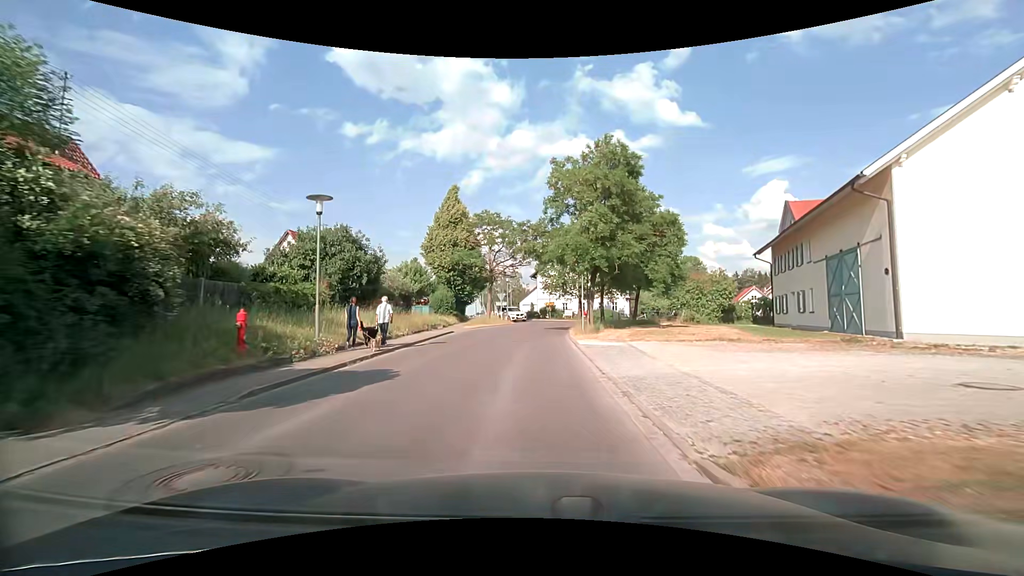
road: tertiary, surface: asphalt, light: Day
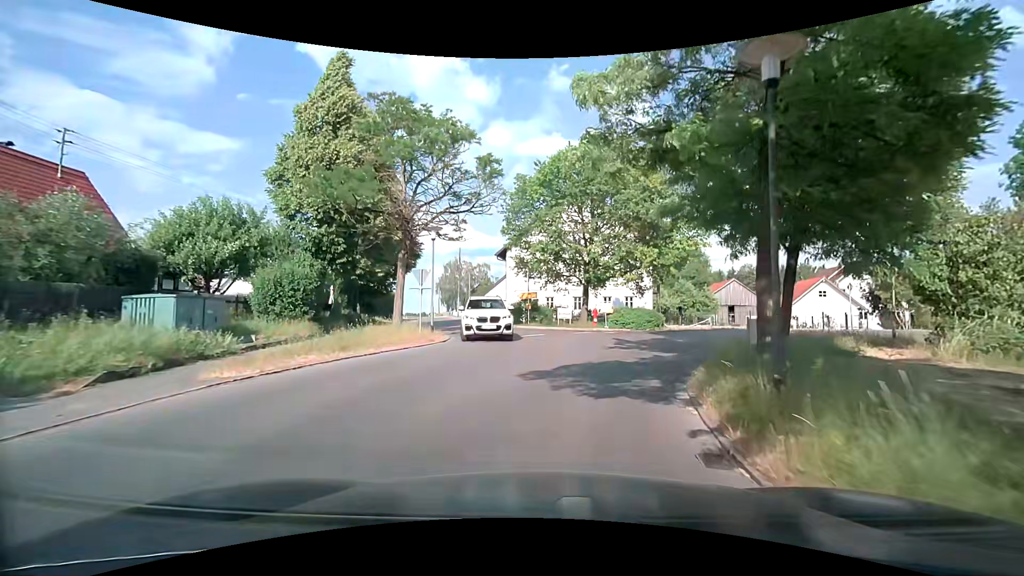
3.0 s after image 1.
(0.0, +27.5) m; +2°
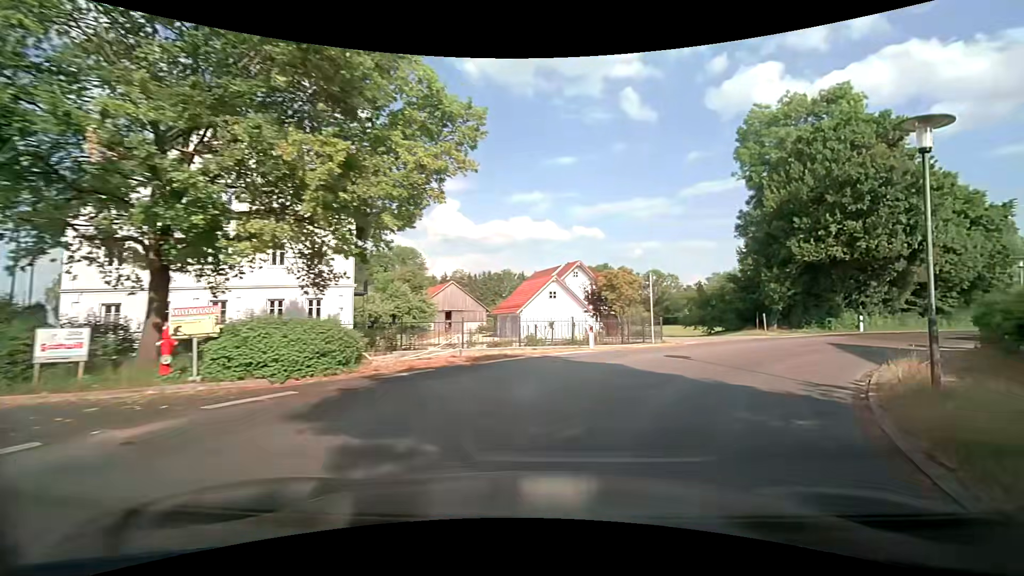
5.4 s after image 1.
(+3.6, +17.2) m; +31°
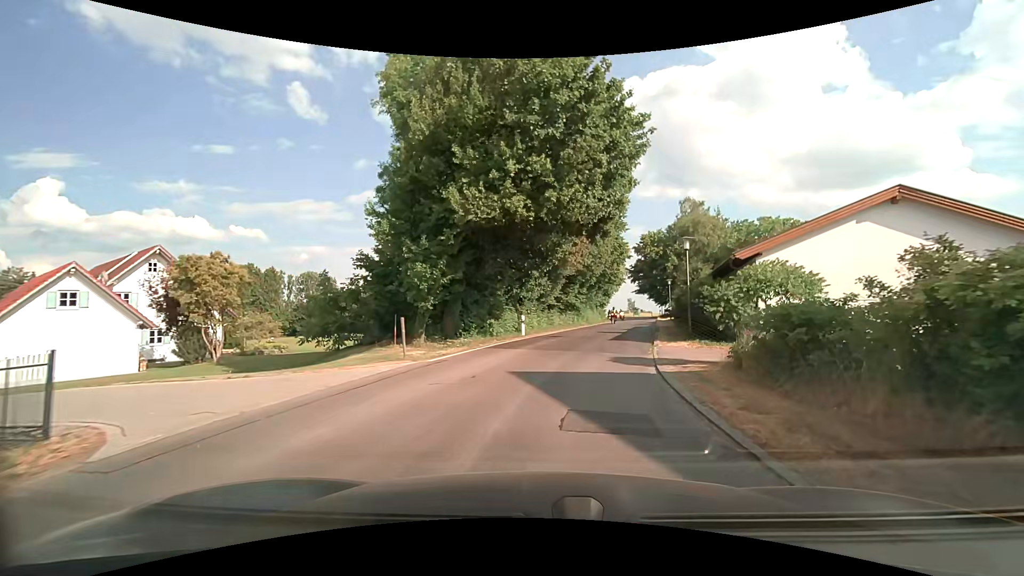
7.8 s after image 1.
(+5.7, +14.2) m; +38°
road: unclassified
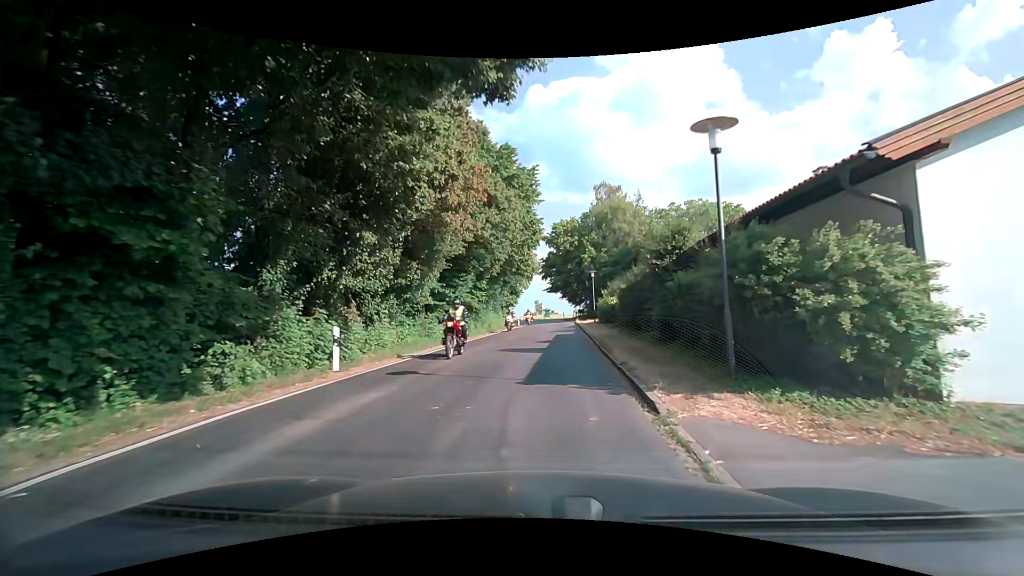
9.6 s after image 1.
(+1.6, +14.3) m; +11°
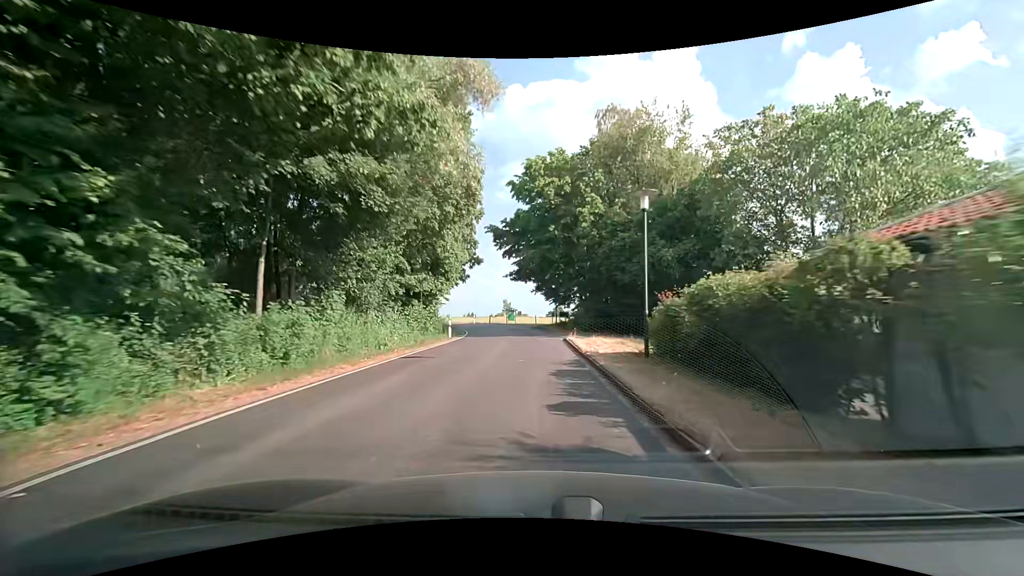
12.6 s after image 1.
(+1.1, +30.5) m; +3°
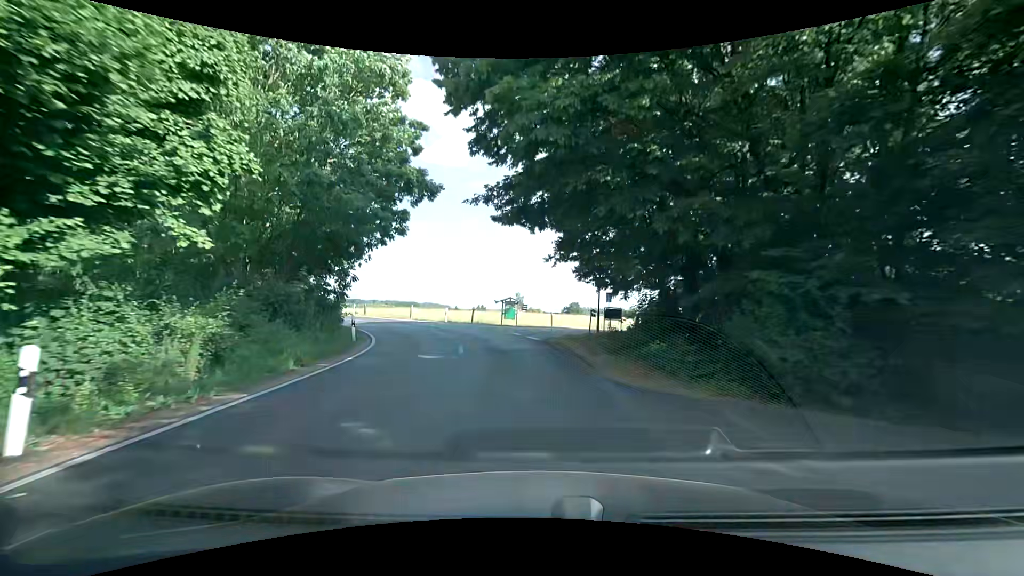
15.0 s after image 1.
(-0.1, +26.5) m; -2°
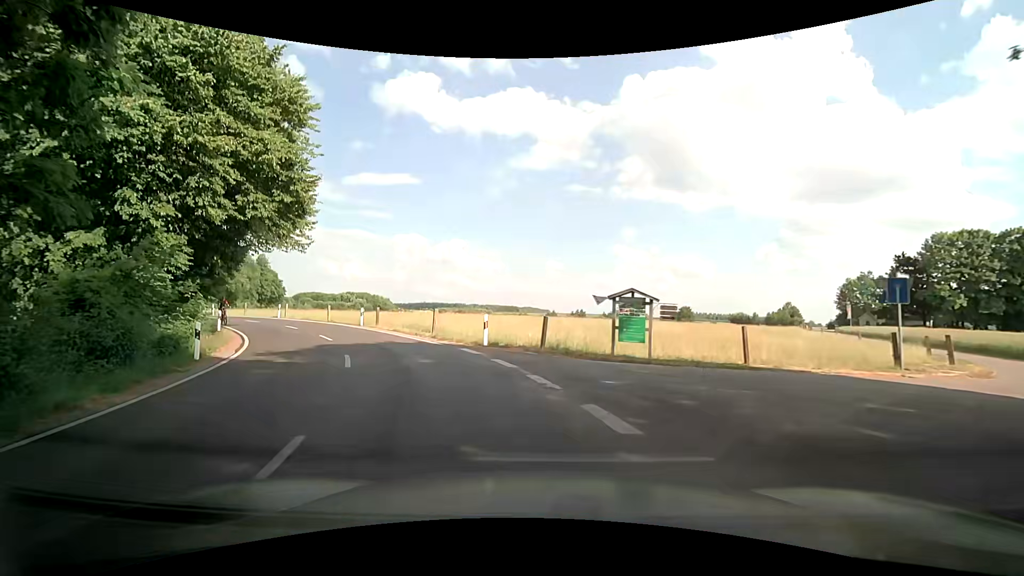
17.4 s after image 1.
(-1.1, +20.8) m; -10°
(-1, +10) (-5, +19) (-10, +27) (-17, +35) (-24, +42) (-32, +48) (-40, +54) (-48, +60) (-55, +68) (-61, +76) m
